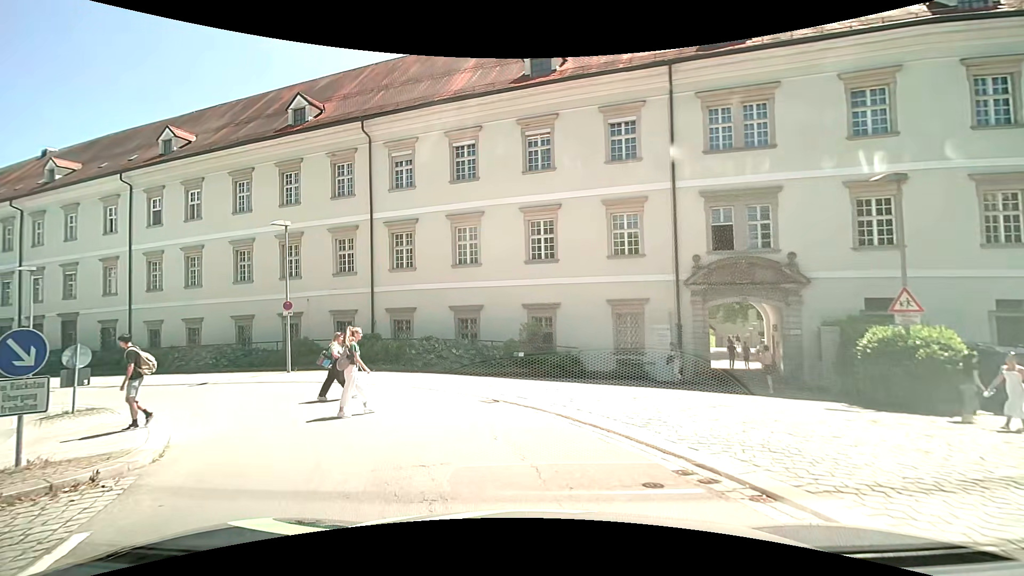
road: tertiary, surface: asphalt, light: Day
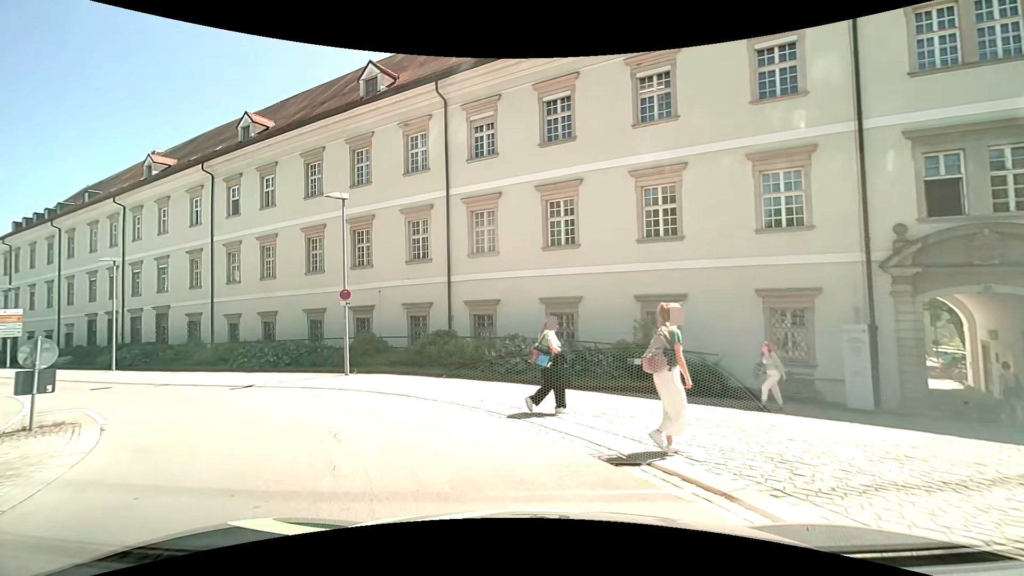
(-0.5, +5.1) m; -10°
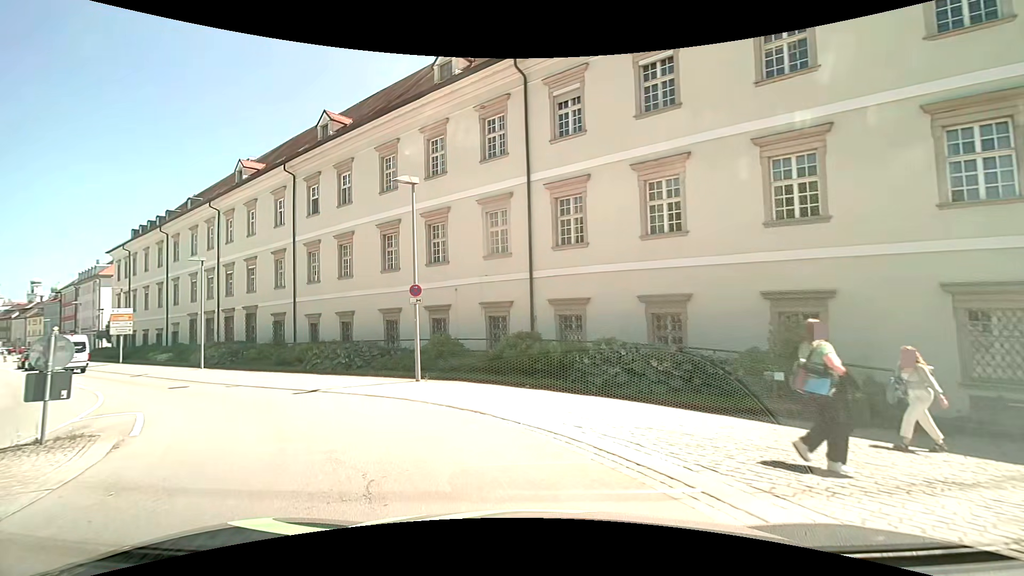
(-0.3, +2.8) m; -9°
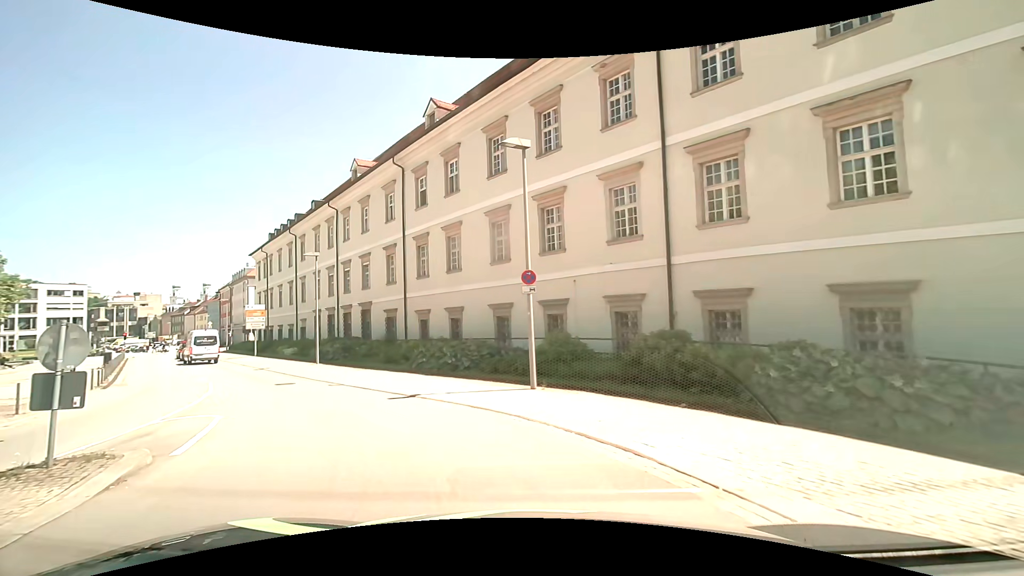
(-0.5, +3.4) m; -13°
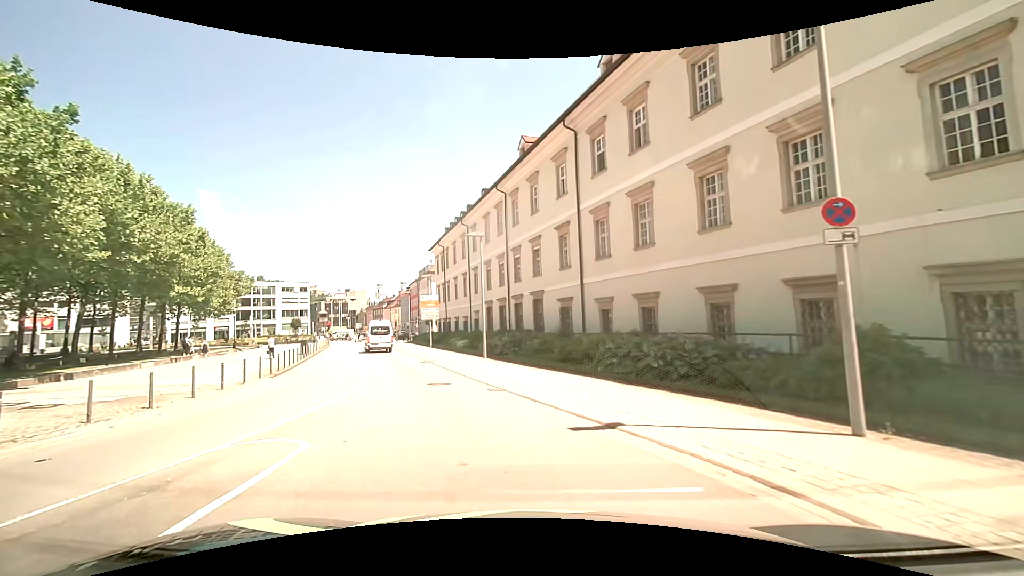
(-1.1, +5.7) m; -21°
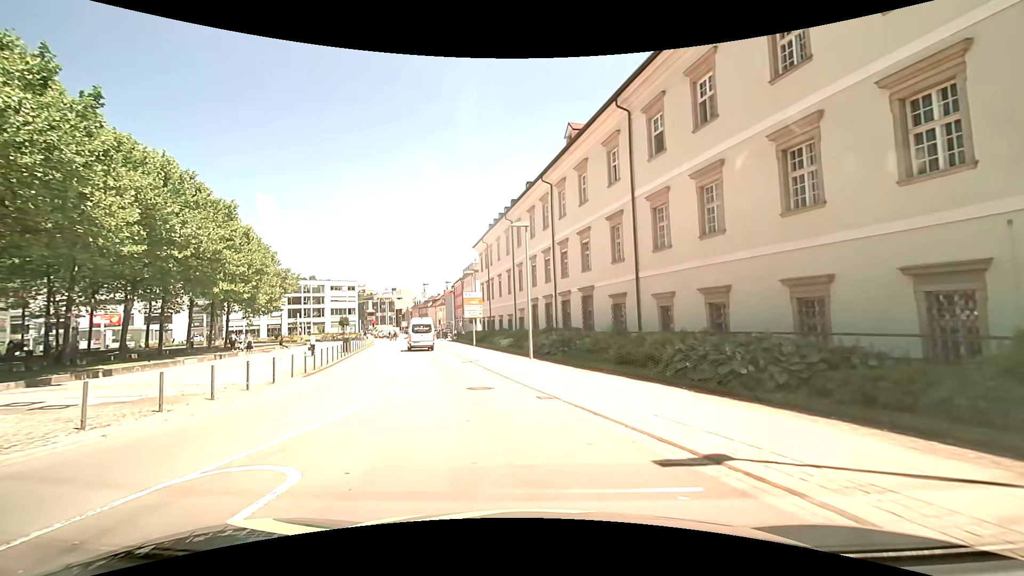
(-0.1, +2.1) m; -4°
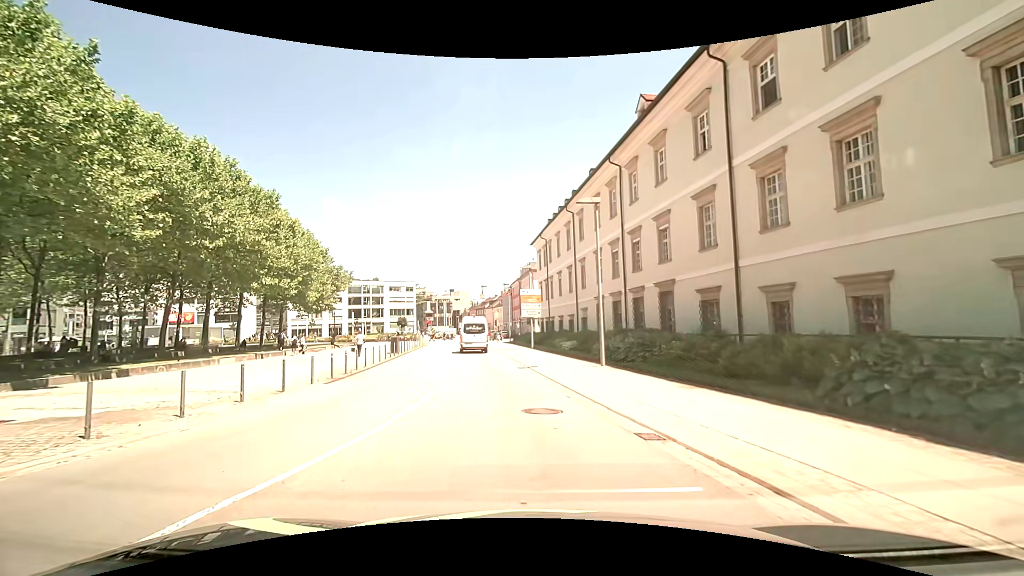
(-0.3, +4.3) m; -6°
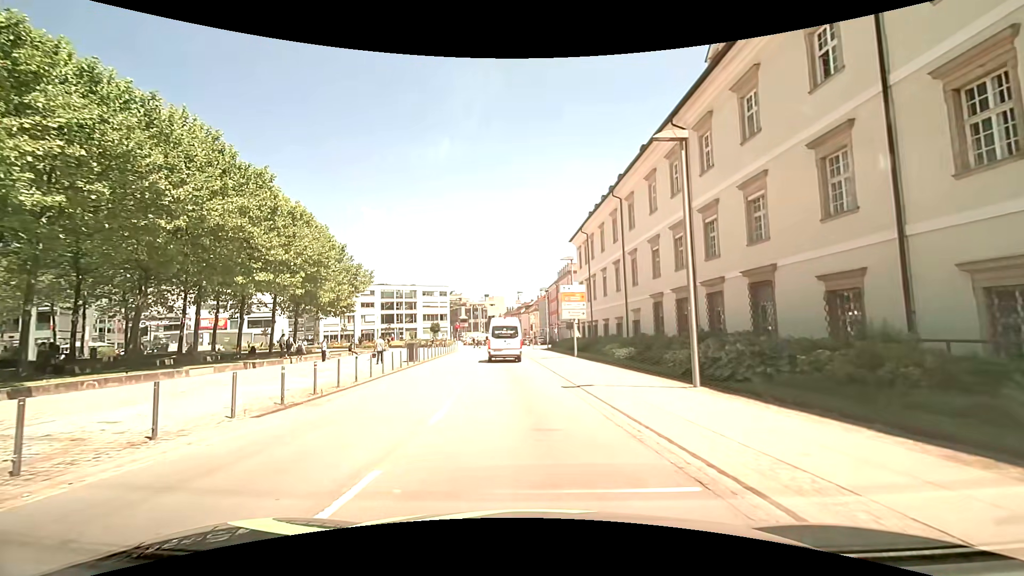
(-0.3, +6.5) m; -5°
(0, +10) (0, +20) (-1, +30) (-1, +40) (-2, +50) (-2, +60) (-1, +70) (+2, +80) (+2, +90) (0, +100) m
